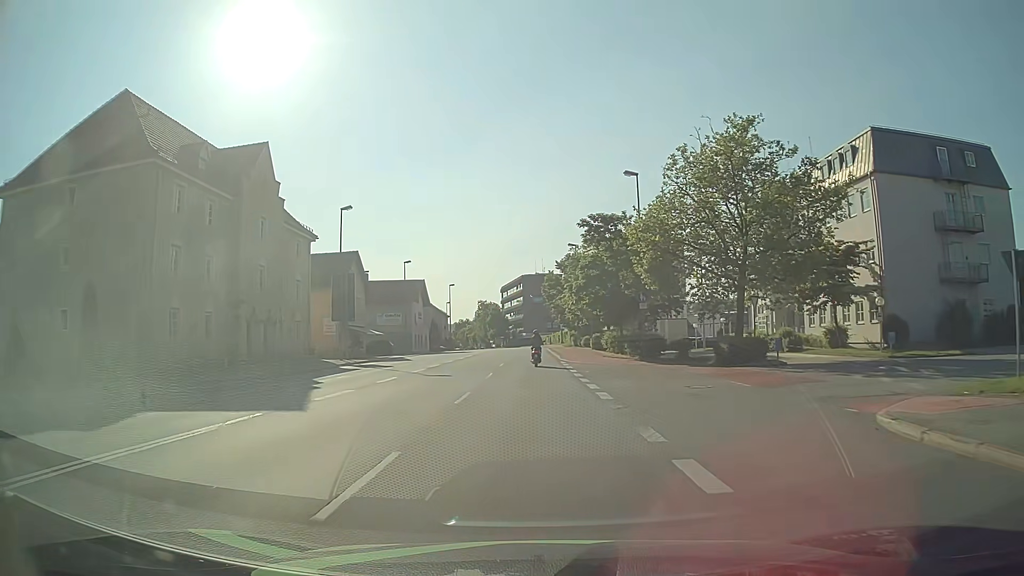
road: primary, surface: asphalt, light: Day
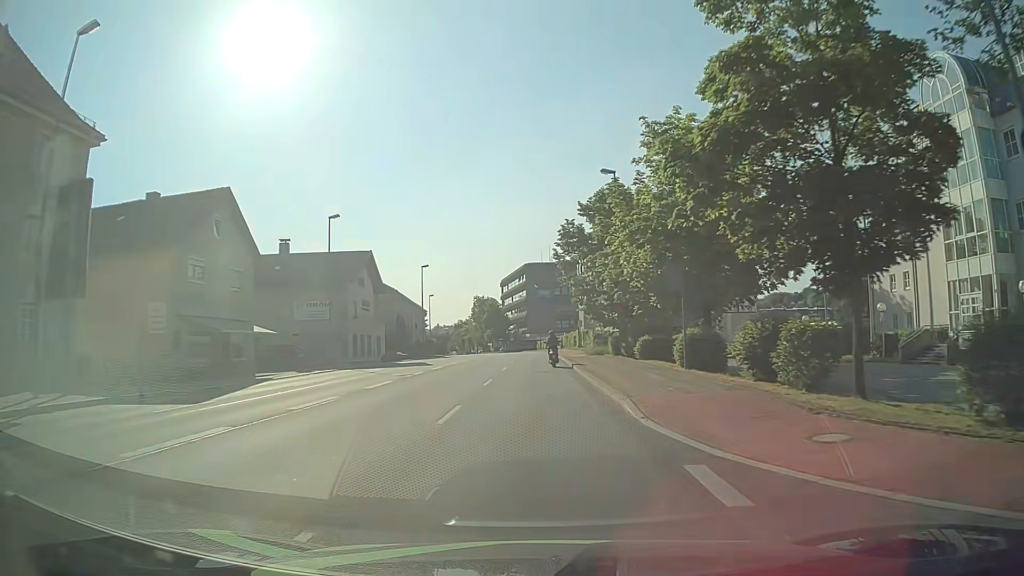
(-0.2, +30.4) m; 0°
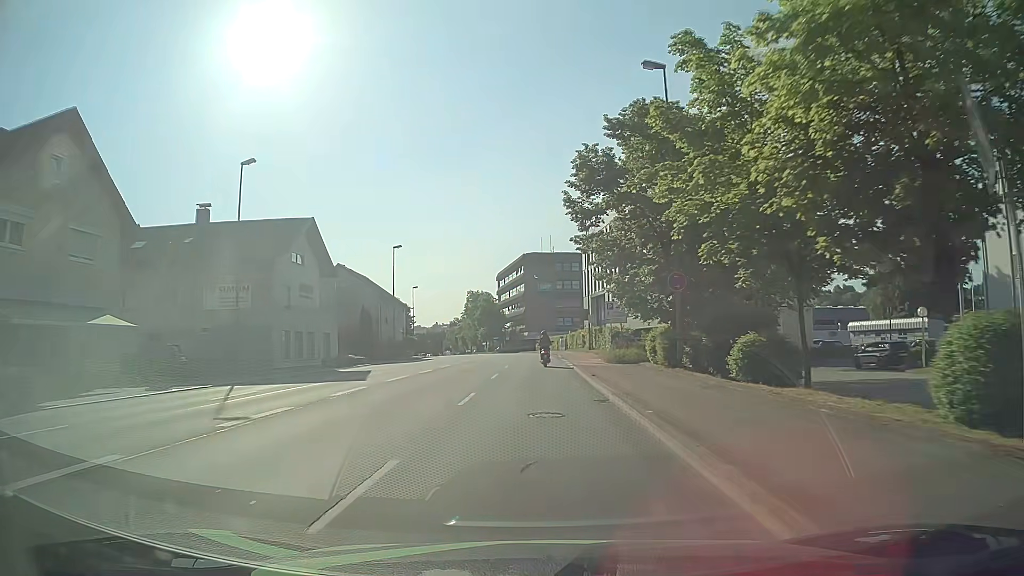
(-0.1, +15.2) m; 0°
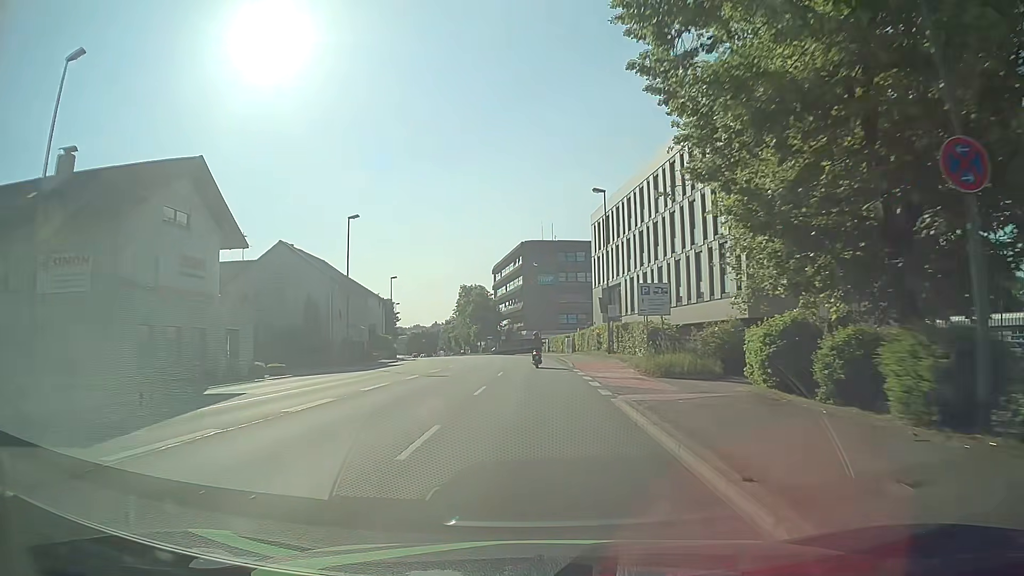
(0.0, +15.2) m; 0°
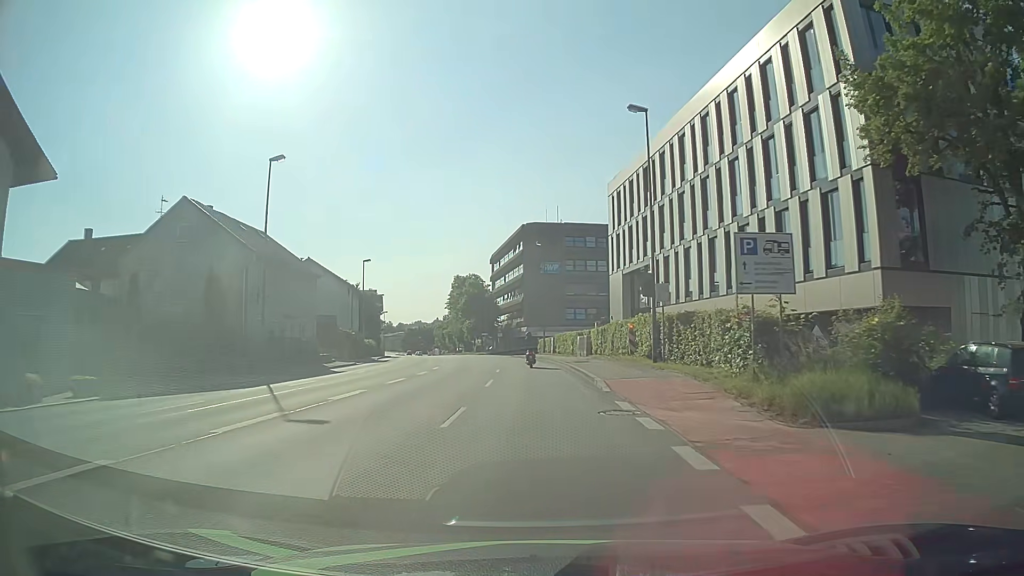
(0.0, +15.2) m; +1°
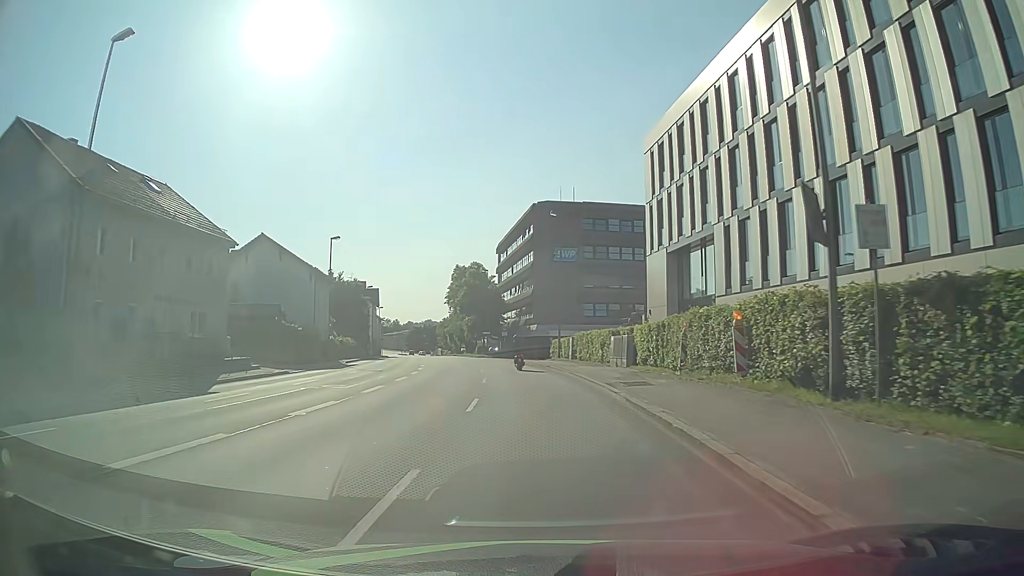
(-0.3, +15.3) m; -2°
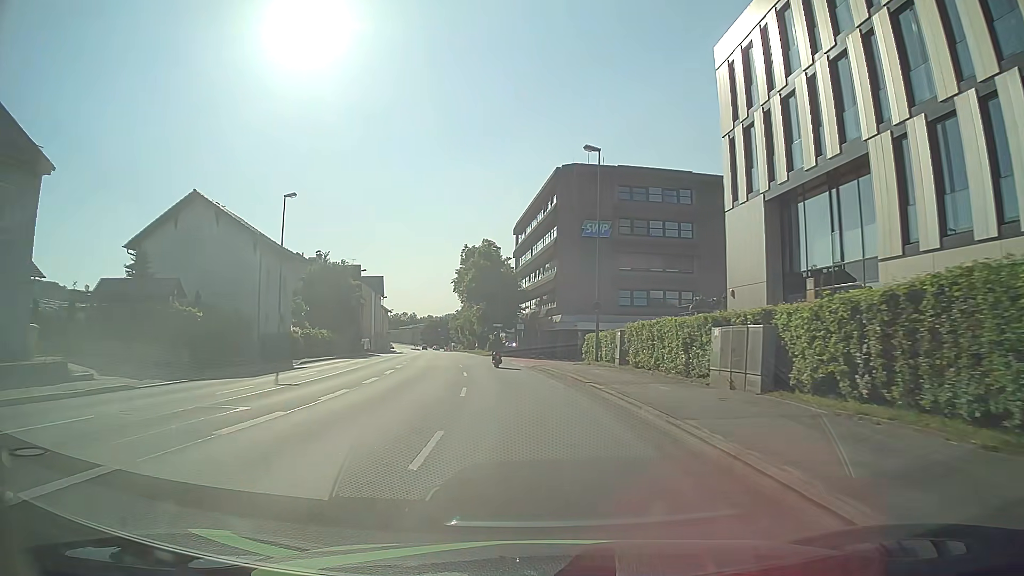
(-0.2, +15.3) m; -2°
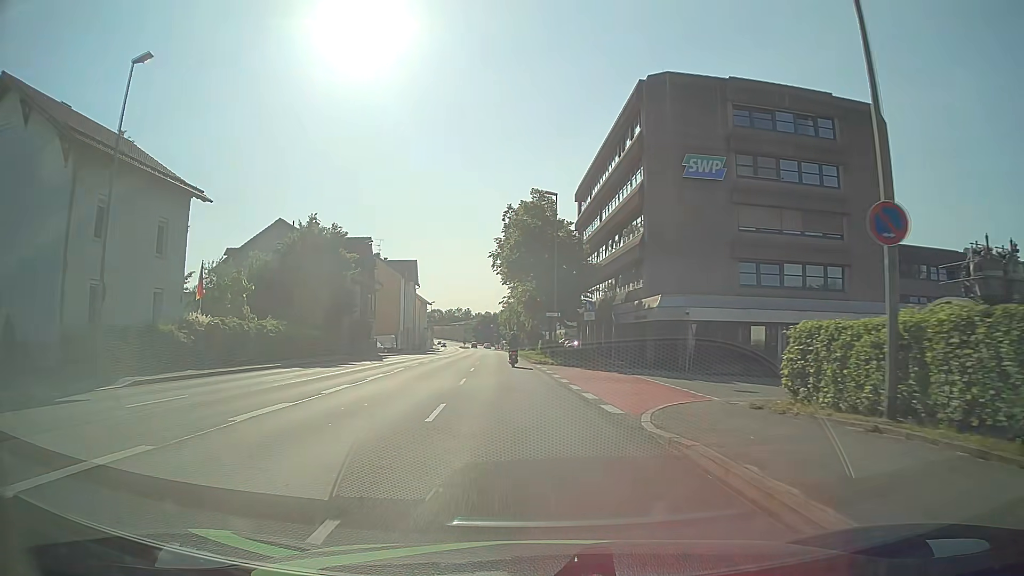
(-1.0, +23.0) m; -5°
(0, +10) (-1, +20) (-1, +30) (-2, +40) (-3, +50) (-4, +60) (-4, +70) (-5, +80) (-6, +90) (-7, +100) m
